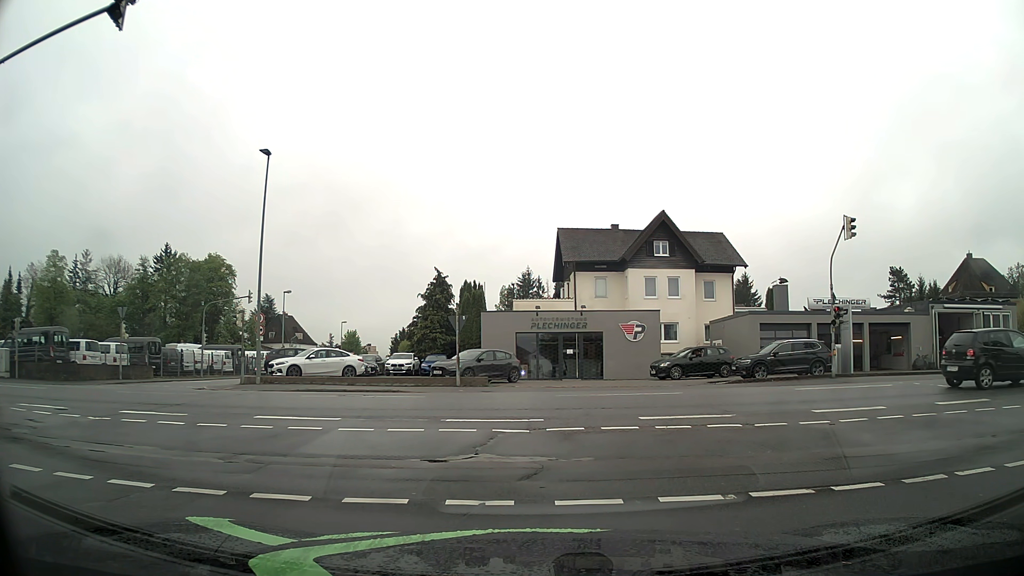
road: residential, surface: asphalt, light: Day
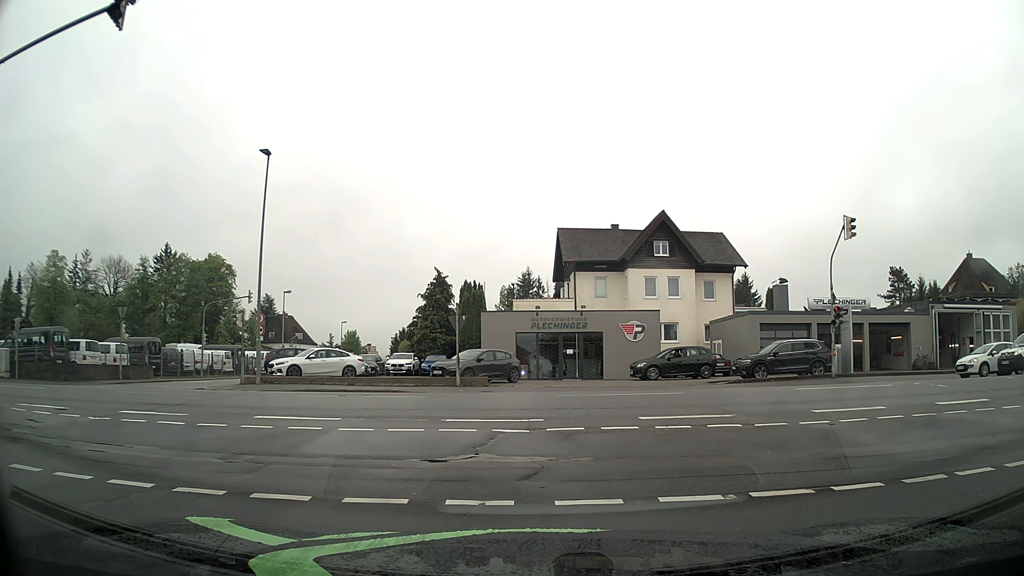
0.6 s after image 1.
(0.0, 0.0) m; 0°
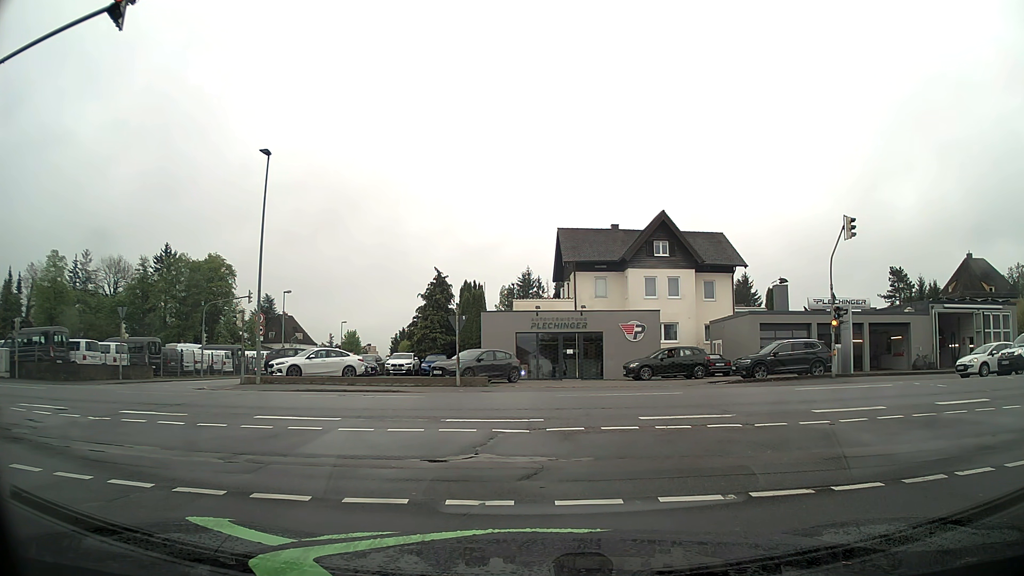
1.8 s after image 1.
(0.0, 0.0) m; 0°
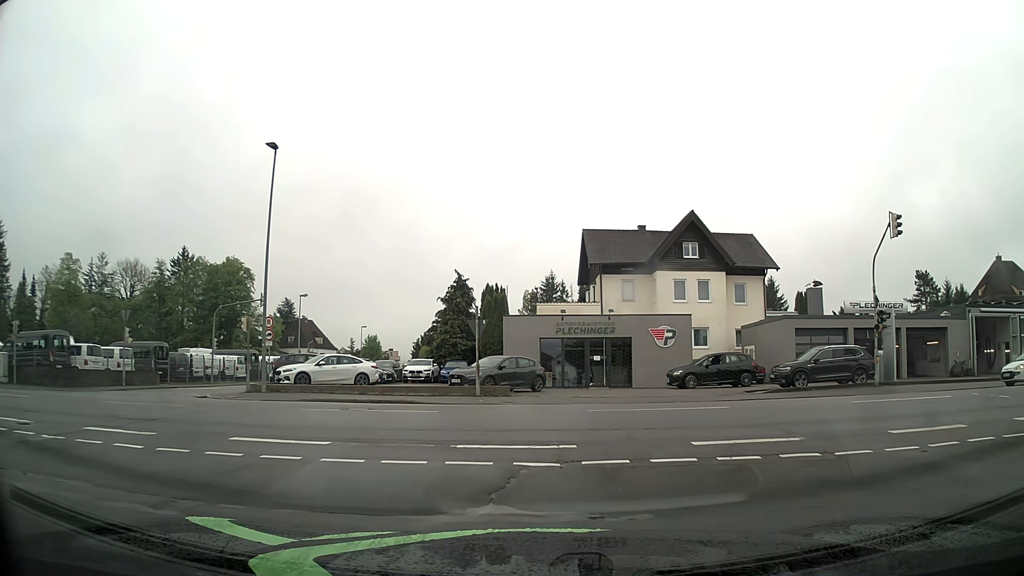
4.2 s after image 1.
(0.0, +2.2) m; +1°
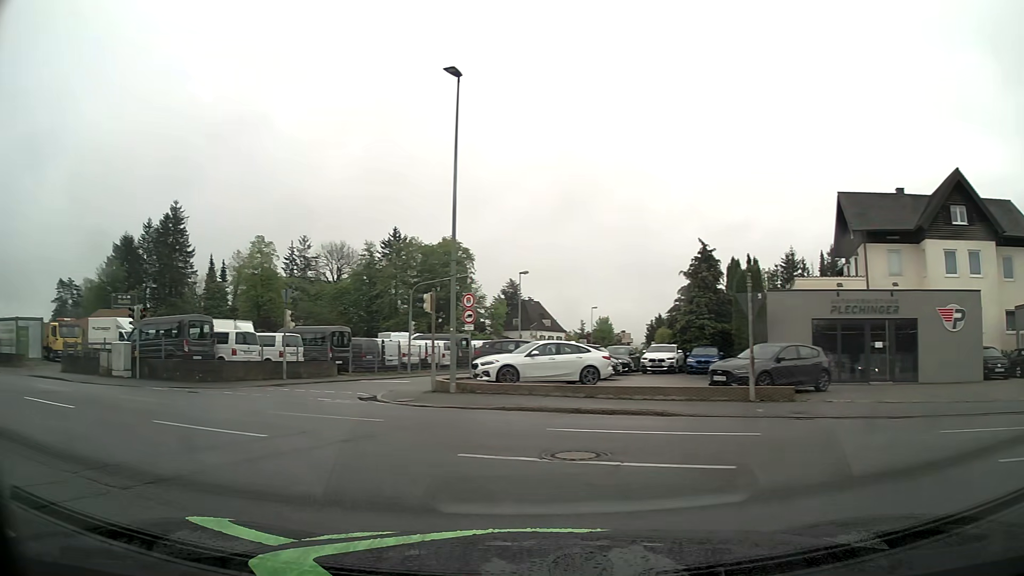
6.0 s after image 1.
(-1.2, +7.5) m; -19°
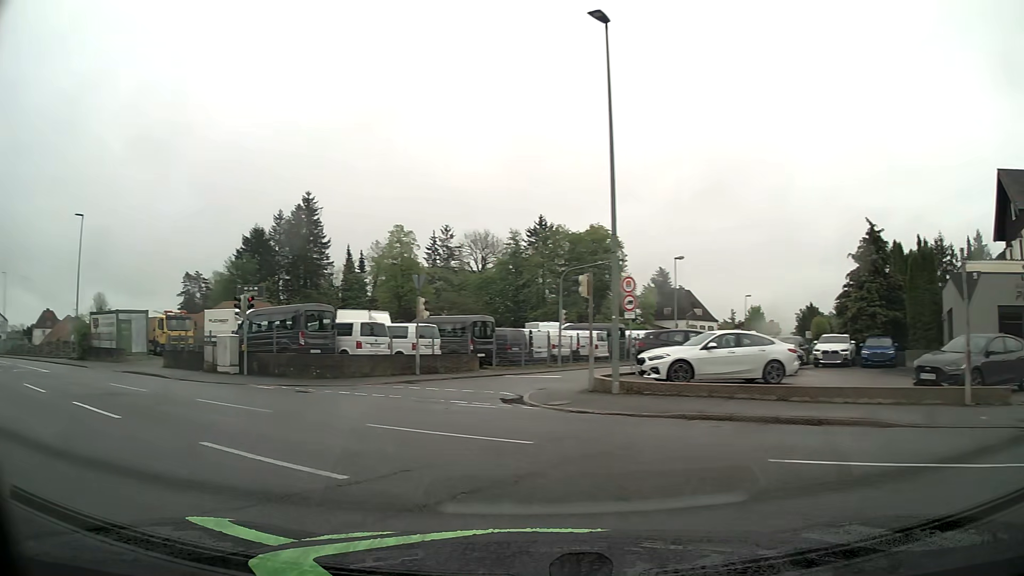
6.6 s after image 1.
(-0.4, +3.5) m; -14°
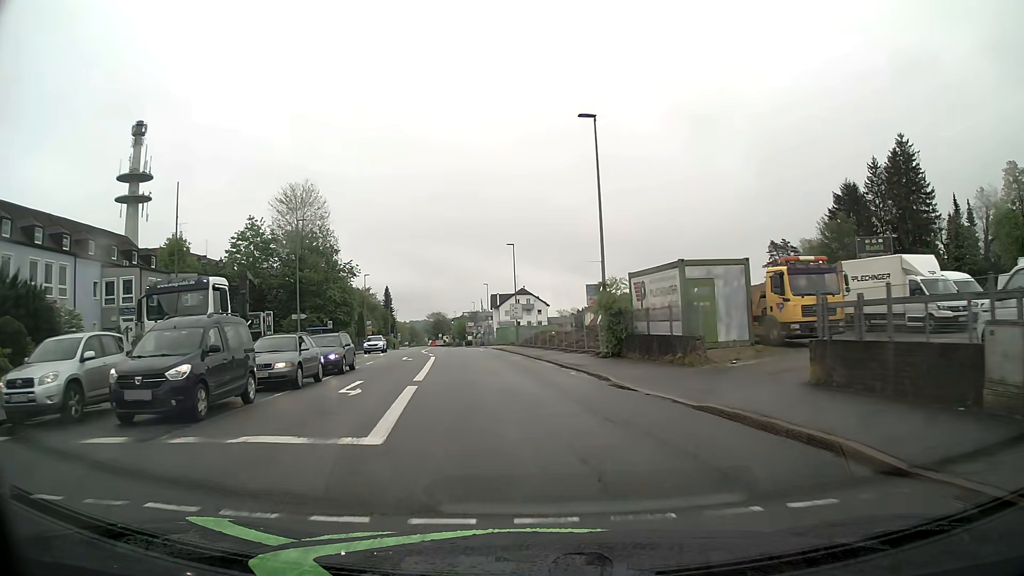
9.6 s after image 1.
(-11.2, +18.8) m; -49°
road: tertiary
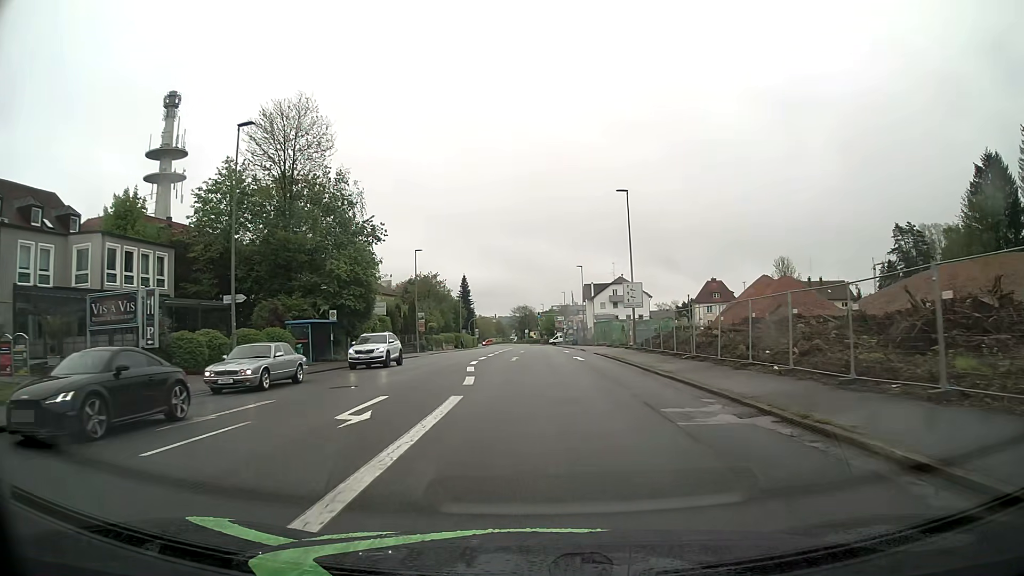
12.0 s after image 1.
(-2.3, +25.1) m; -8°
(0, +10) (0, +20) (0, +30) (-1, +40) (0, +50) (0, +60) (0, +70) (0, +80) (0, +90) (0, +100) m
